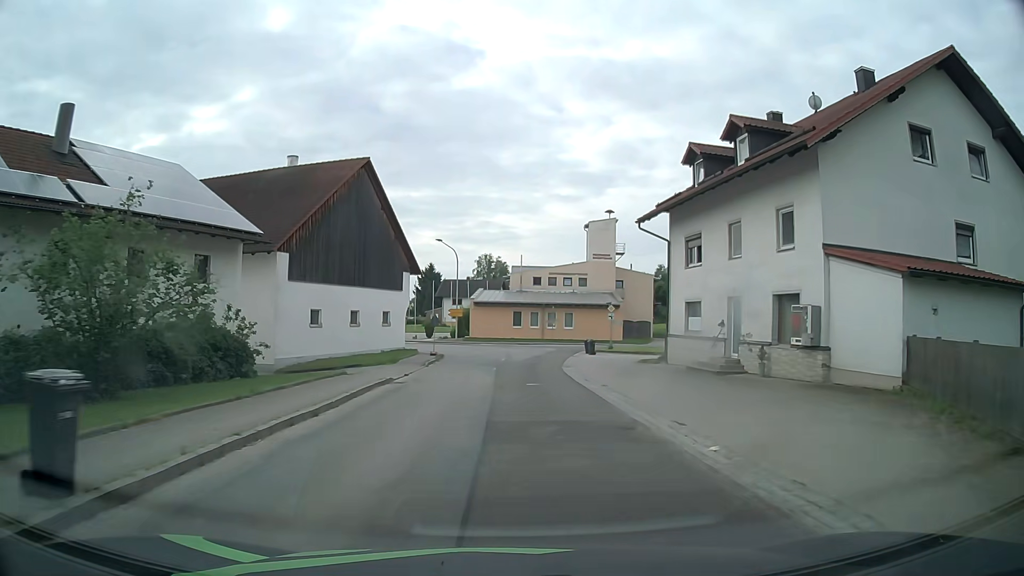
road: tertiary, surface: asphalt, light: Day
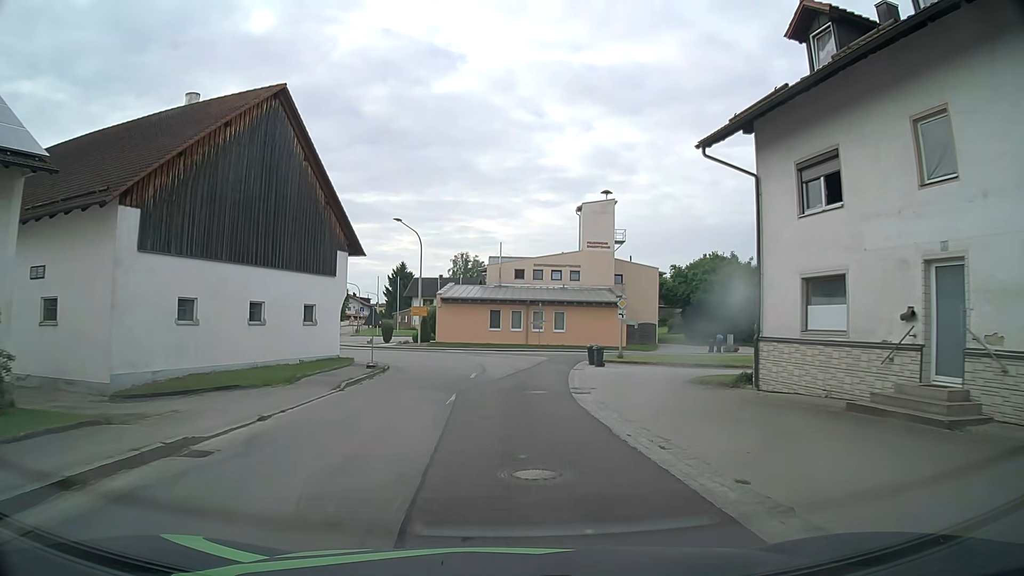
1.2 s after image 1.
(+0.3, +12.7) m; +2°
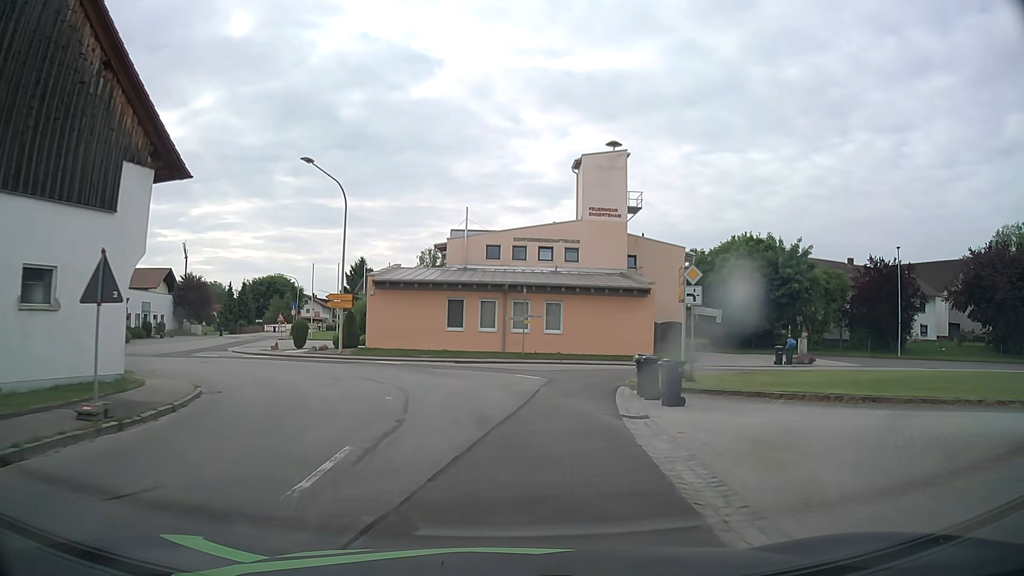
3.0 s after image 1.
(+0.4, +17.8) m; +2°
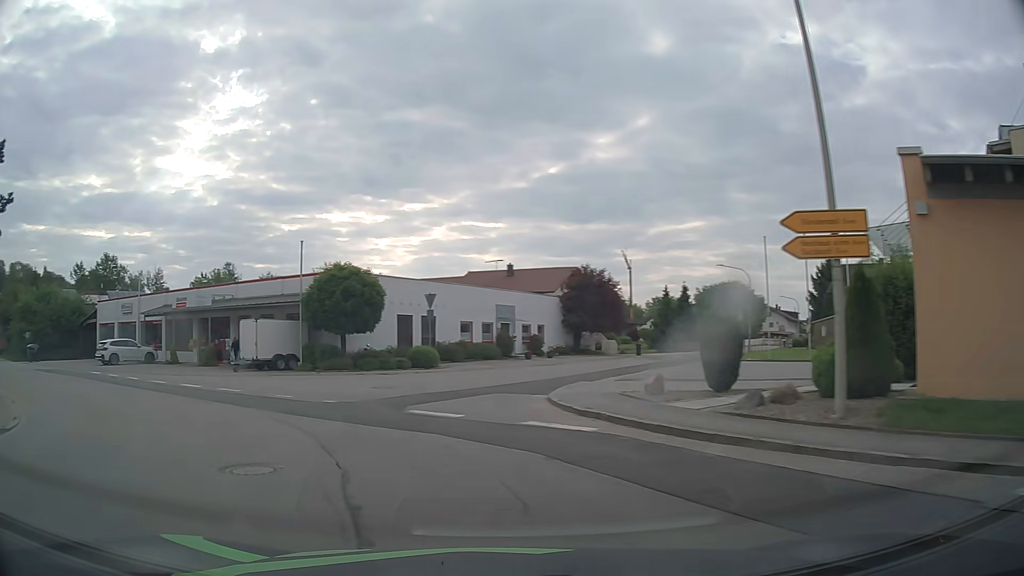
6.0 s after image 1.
(-4.9, +23.9) m; -39°
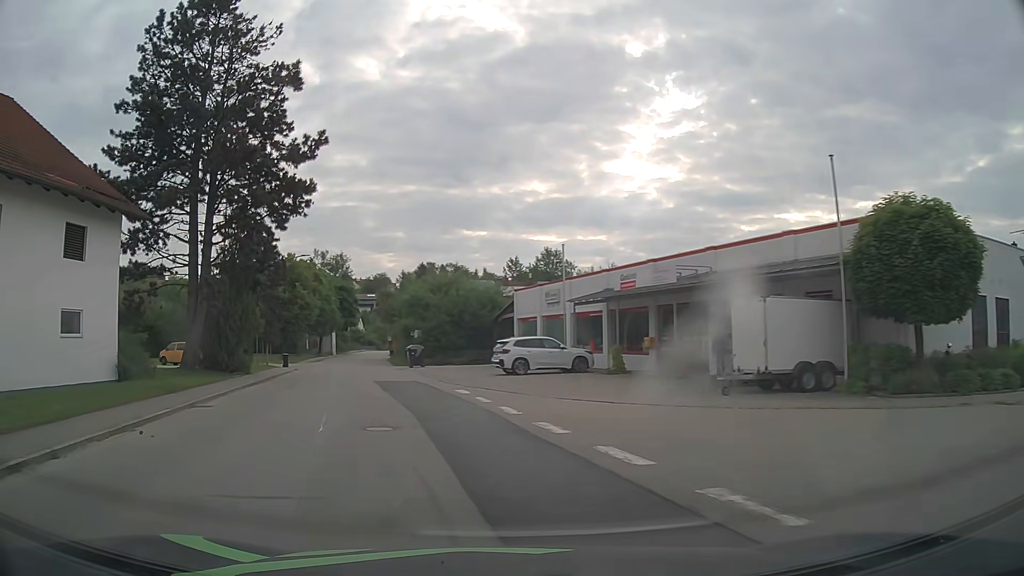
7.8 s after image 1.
(-5.3, +14.1) m; -39°
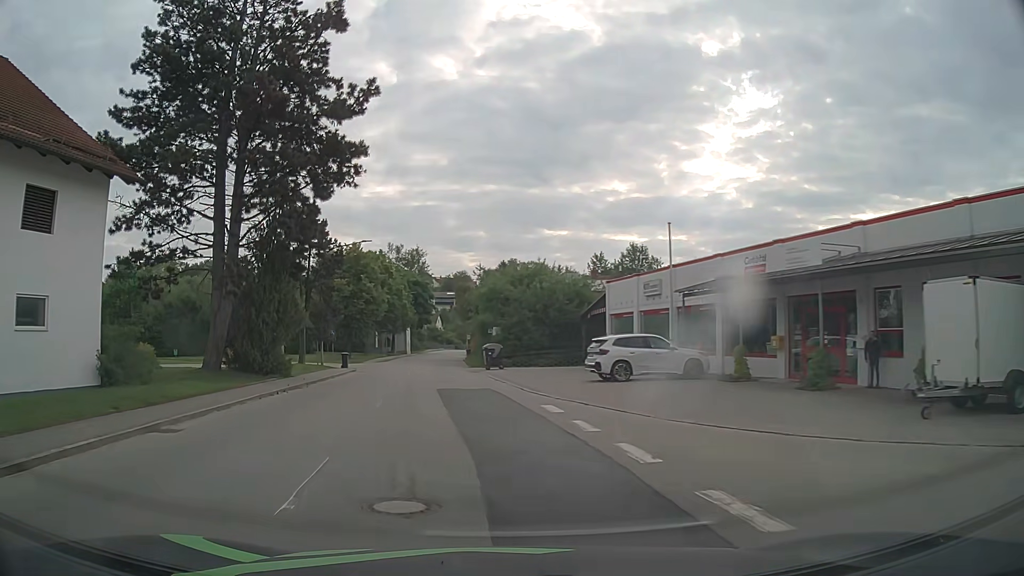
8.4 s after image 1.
(-0.4, +5.8) m; -7°
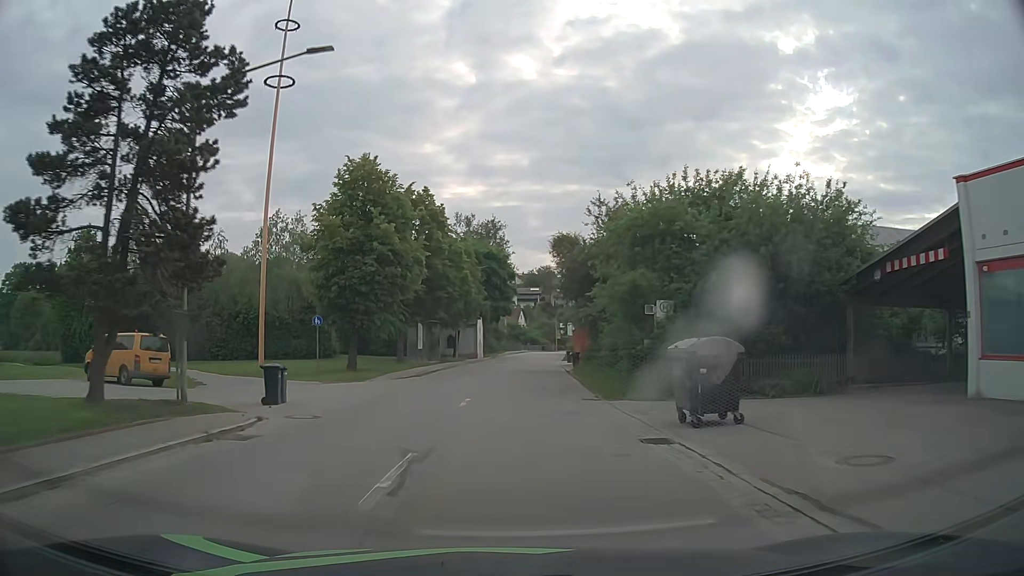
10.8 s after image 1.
(-2.7, +27.1) m; -7°
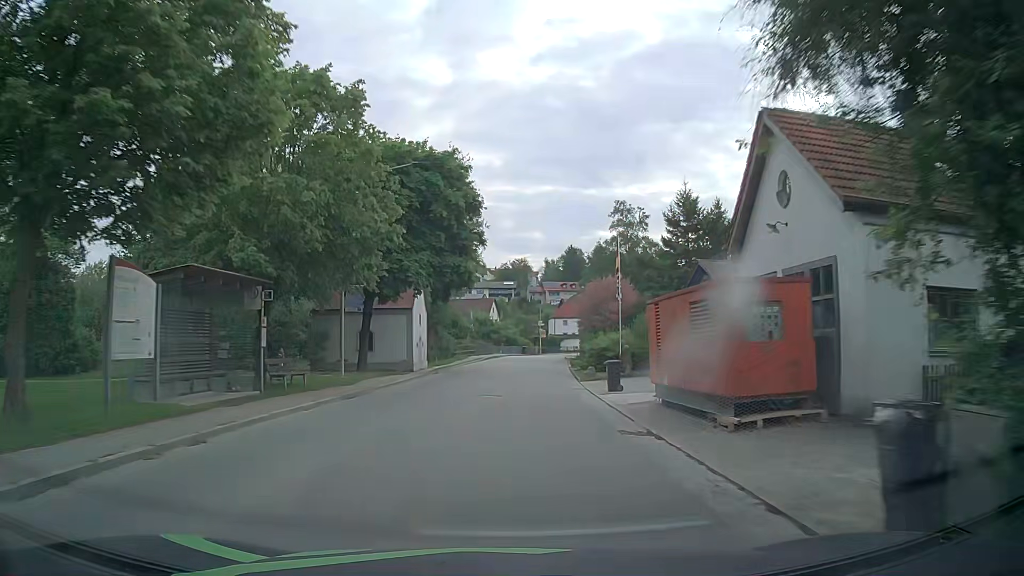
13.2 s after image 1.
(+0.4, +31.1) m; +2°
(0, +10) (0, +20) (0, +30) (+1, +40) (+2, +50) (+2, +60) (+3, +70) (+6, +80) (+10, +89) (+14, +98) m
